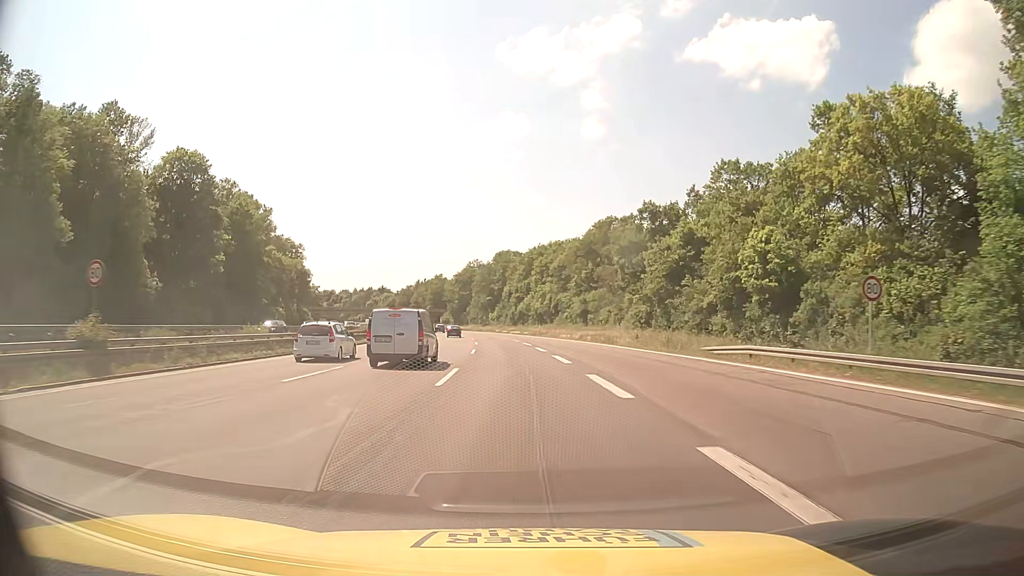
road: motorway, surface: asphalt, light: Day
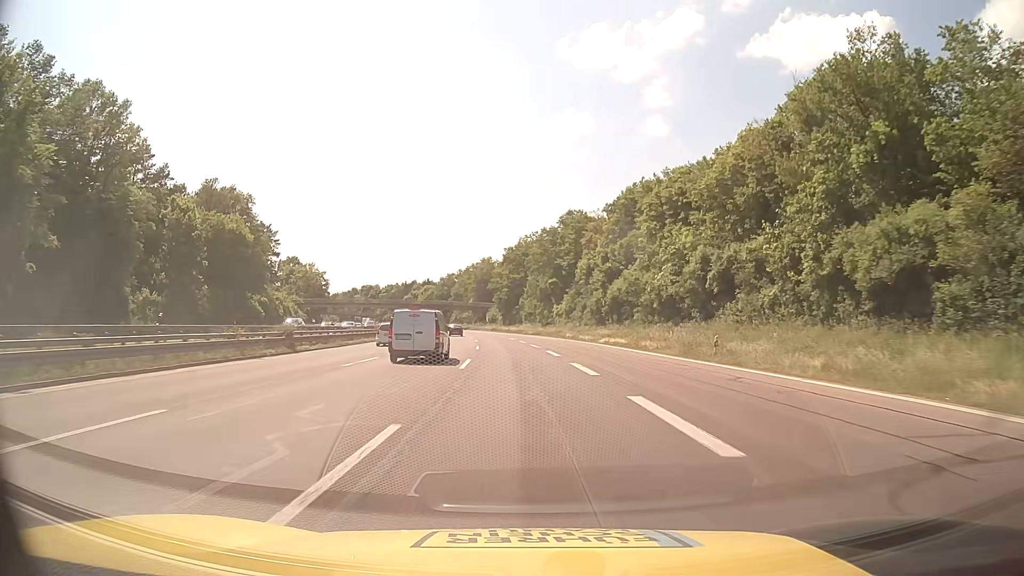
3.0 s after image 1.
(-3.2, +66.2) m; -5°
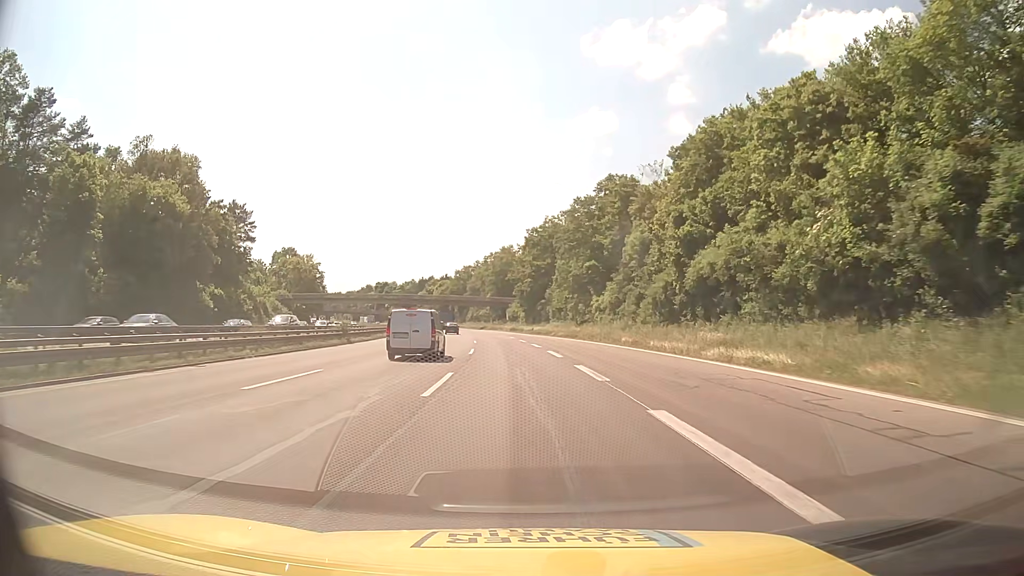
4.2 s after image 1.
(-0.5, +26.5) m; -2°
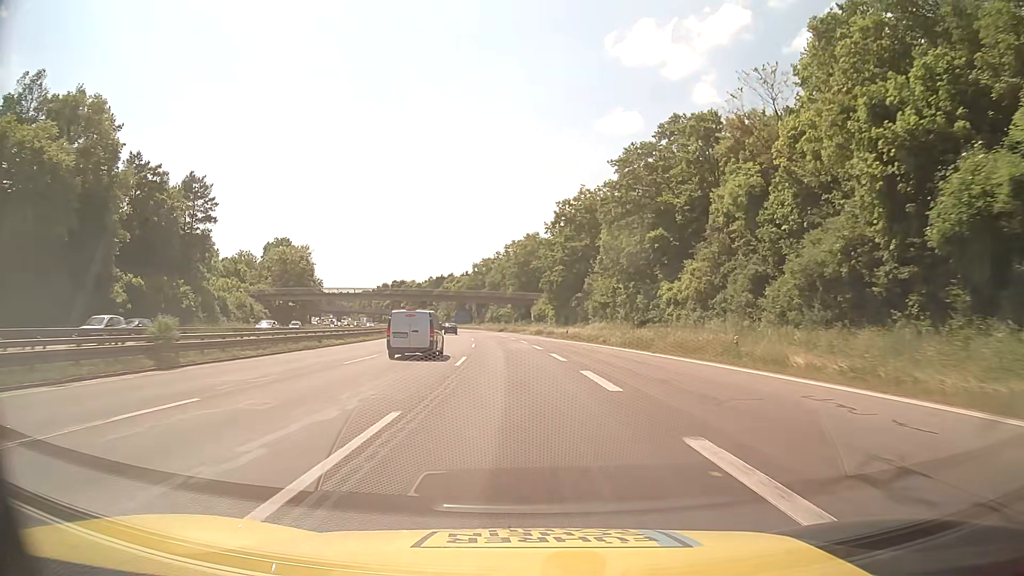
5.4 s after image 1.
(-0.5, +26.5) m; -2°
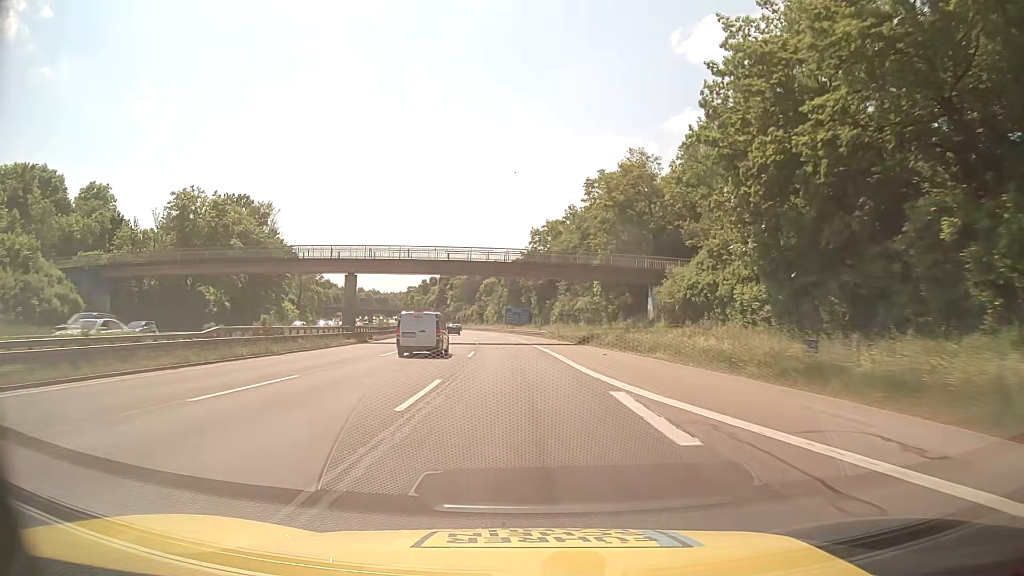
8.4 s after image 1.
(-3.3, +66.1) m; -6°
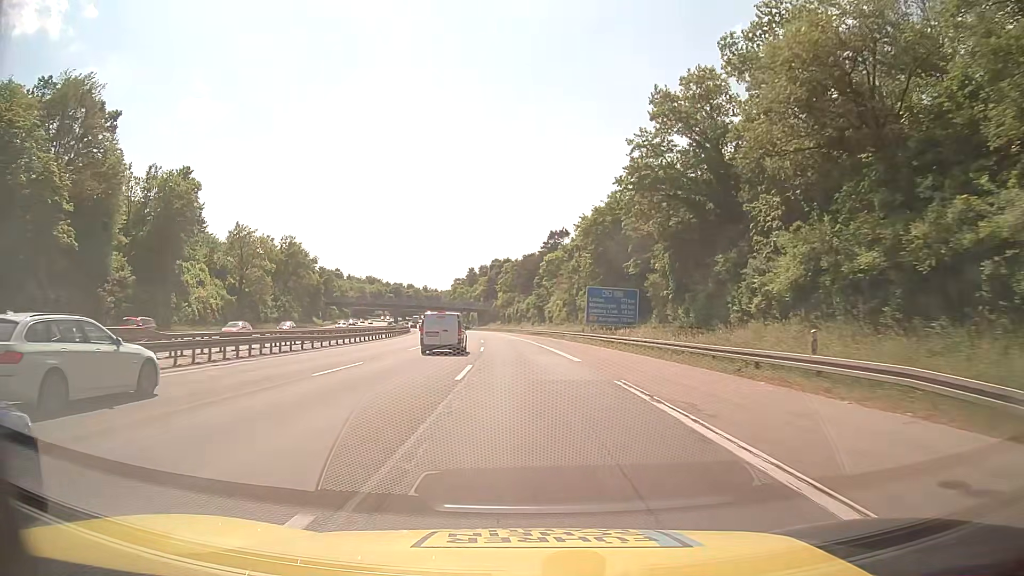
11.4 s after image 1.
(-3.5, +66.2) m; -6°
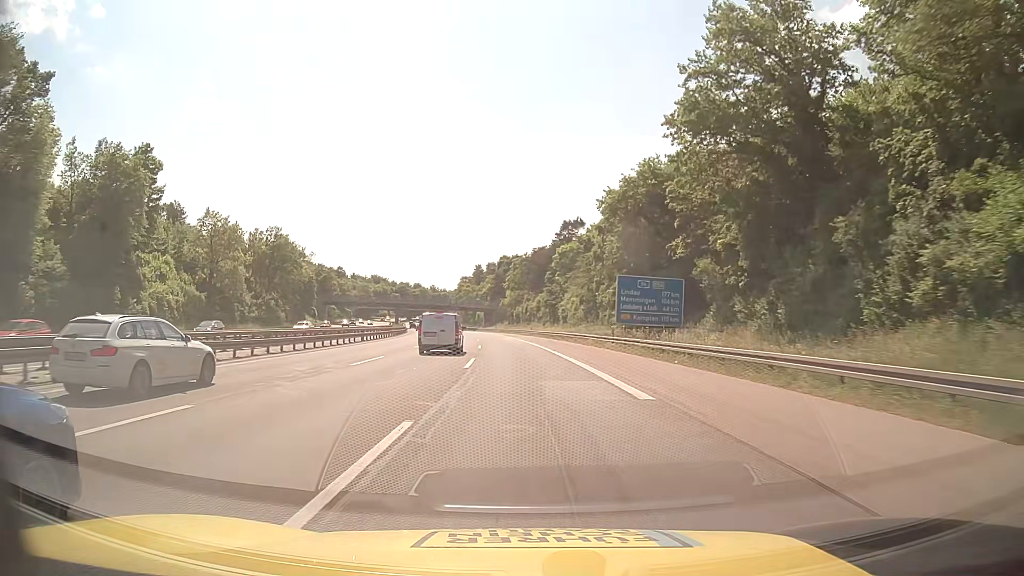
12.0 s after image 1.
(-0.1, +13.3) m; -1°
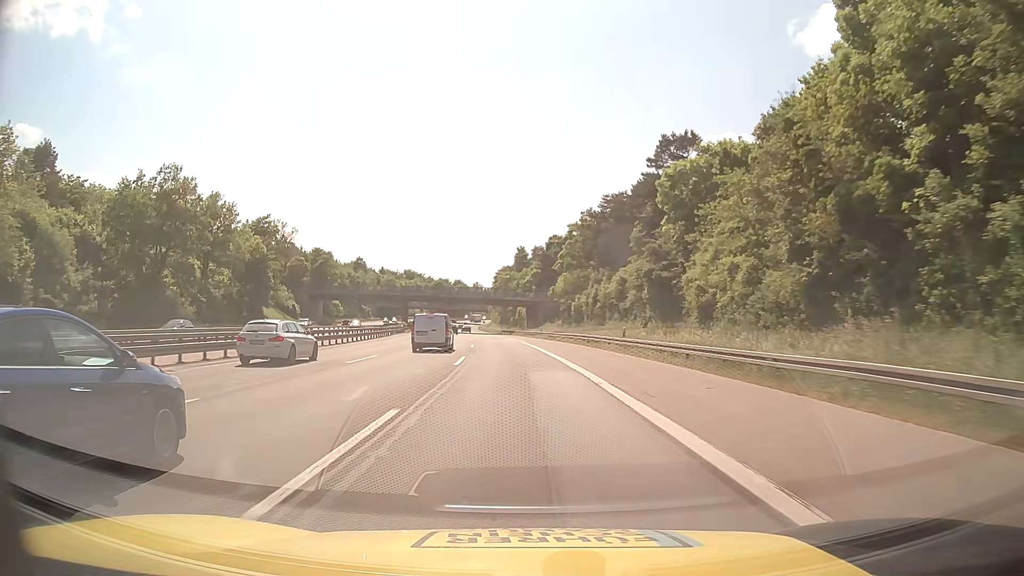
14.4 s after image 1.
(-1.7, +53.0) m; -4°
(0, +10) (0, +20) (-1, +30) (-1, +40) (-2, +50) (-3, +60) (-3, +70) (-4, +80) (-5, +90) (-7, +100) m
